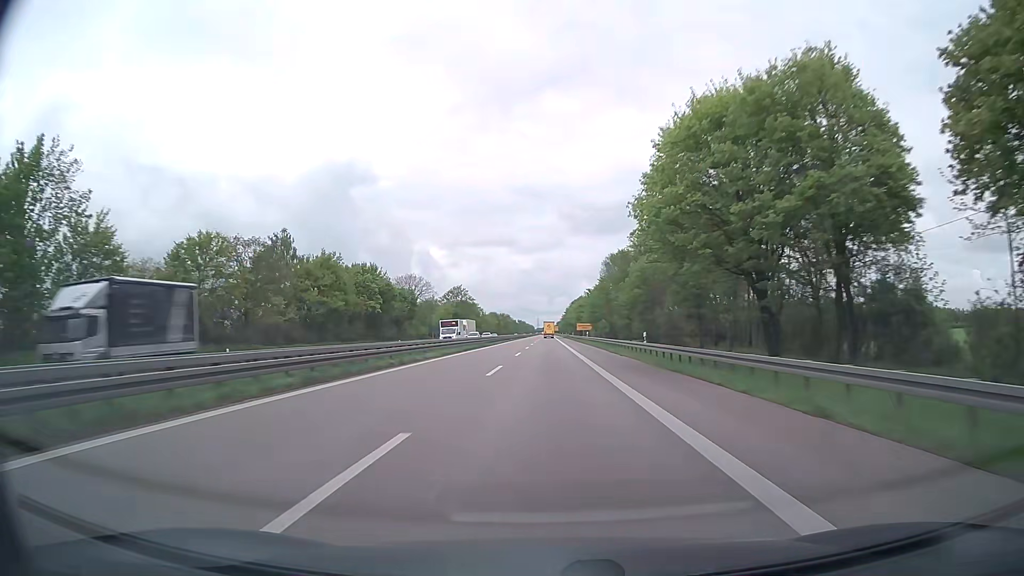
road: trunk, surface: asphalt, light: Day
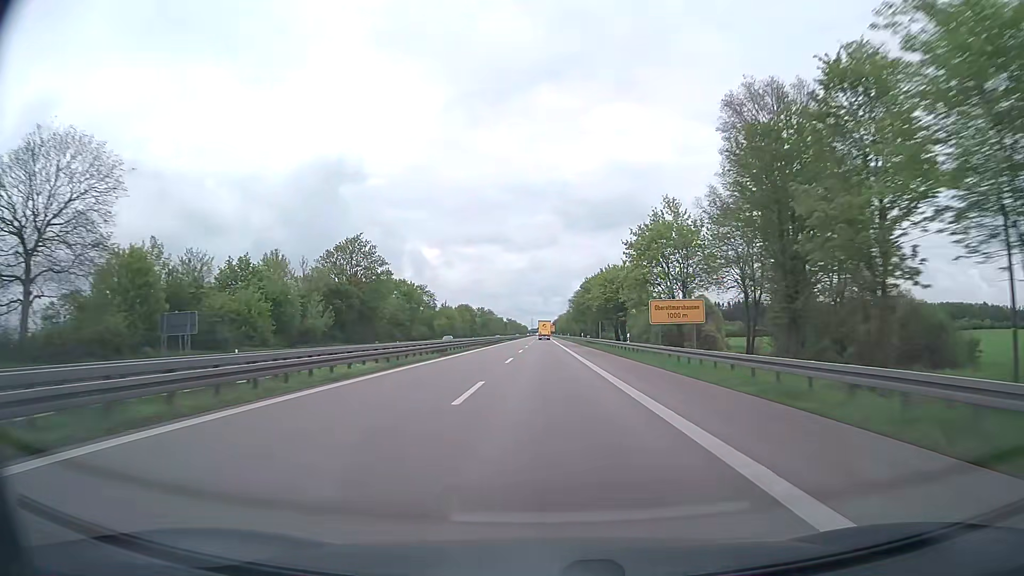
(+0.4, +98.2) m; 0°
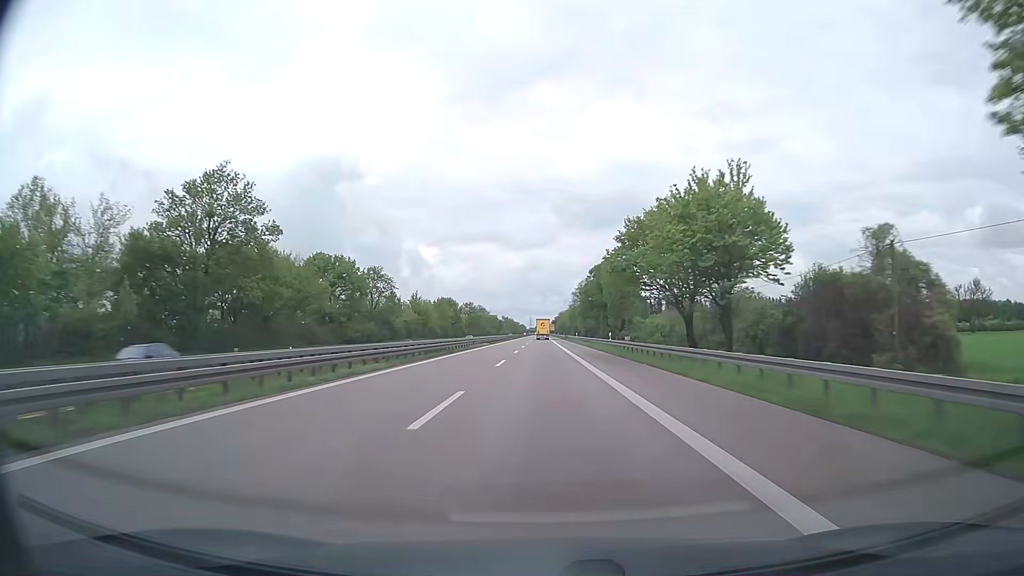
(+0.1, +39.3) m; 0°
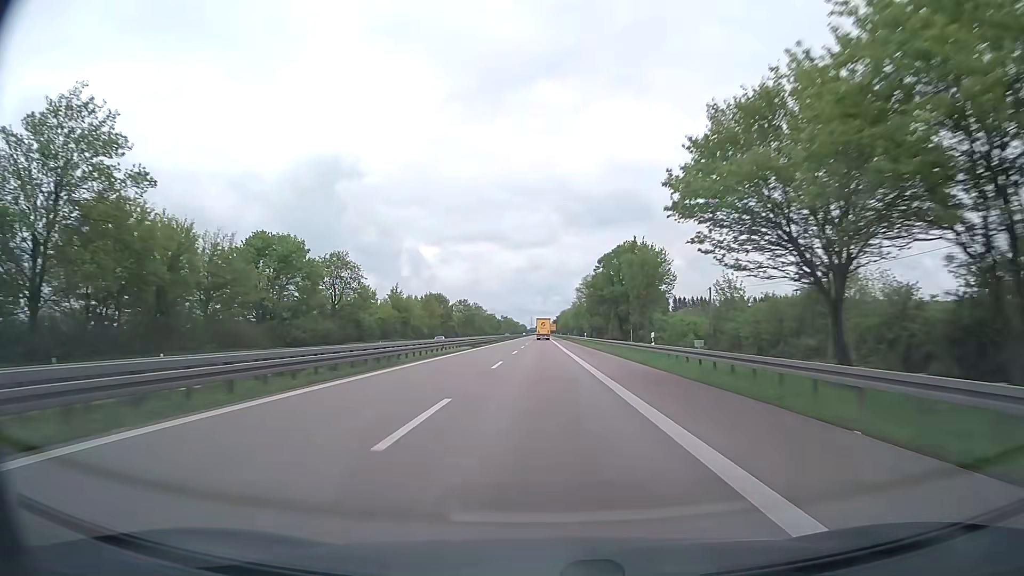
(0.0, +19.7) m; 0°
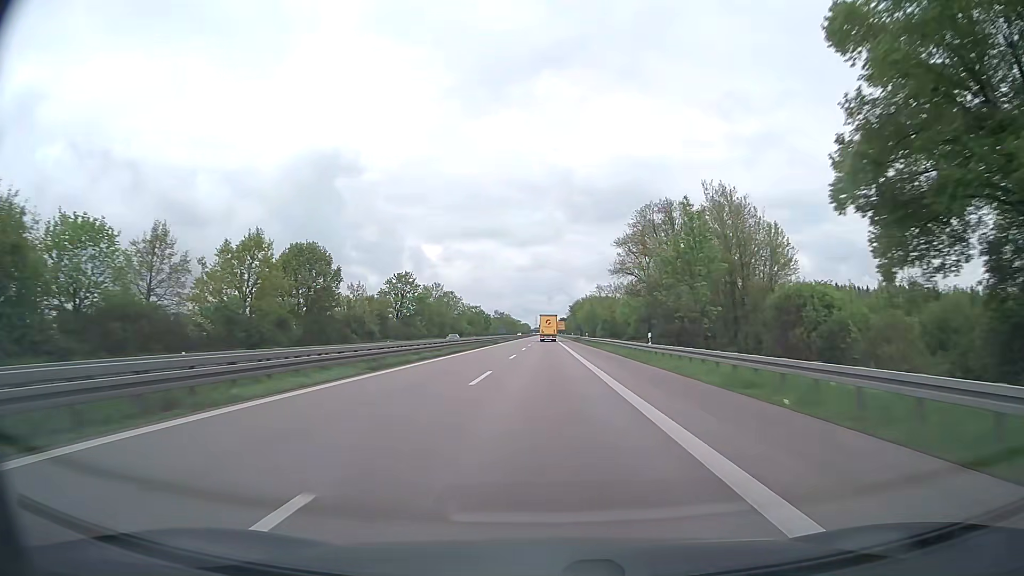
(-0.3, +98.1) m; 0°
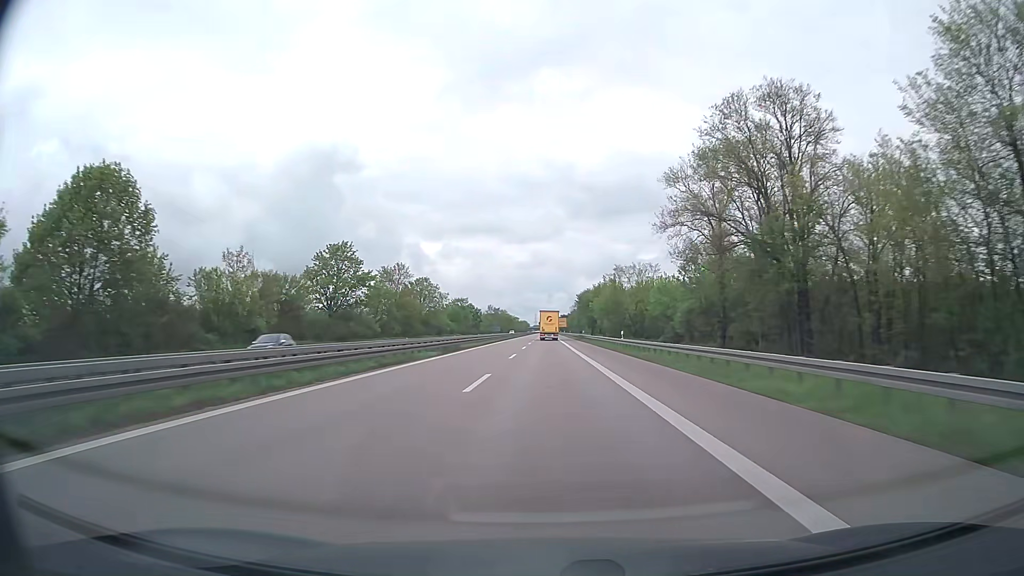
(0.0, +38.6) m; 0°
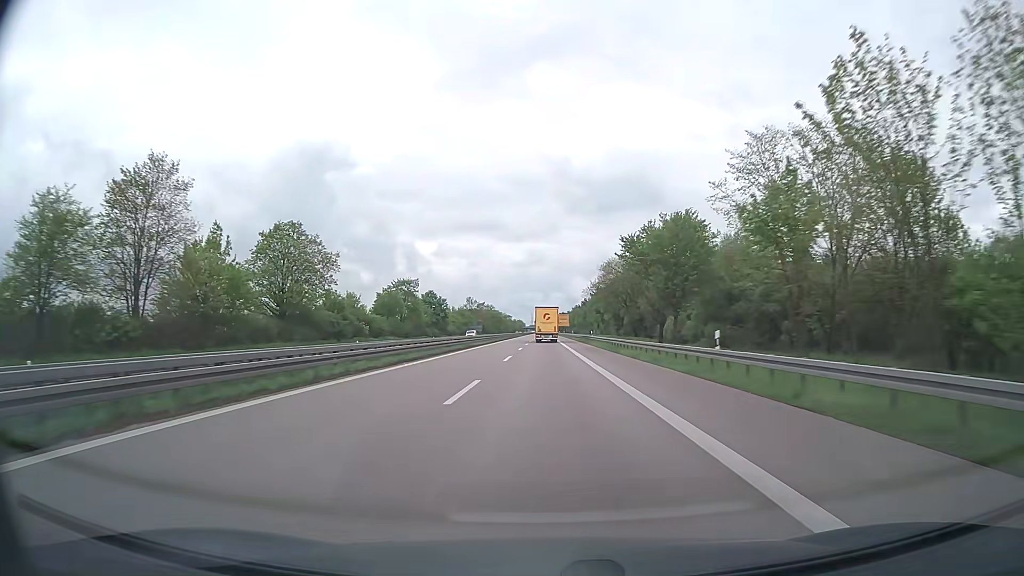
(+0.3, +74.1) m; 0°
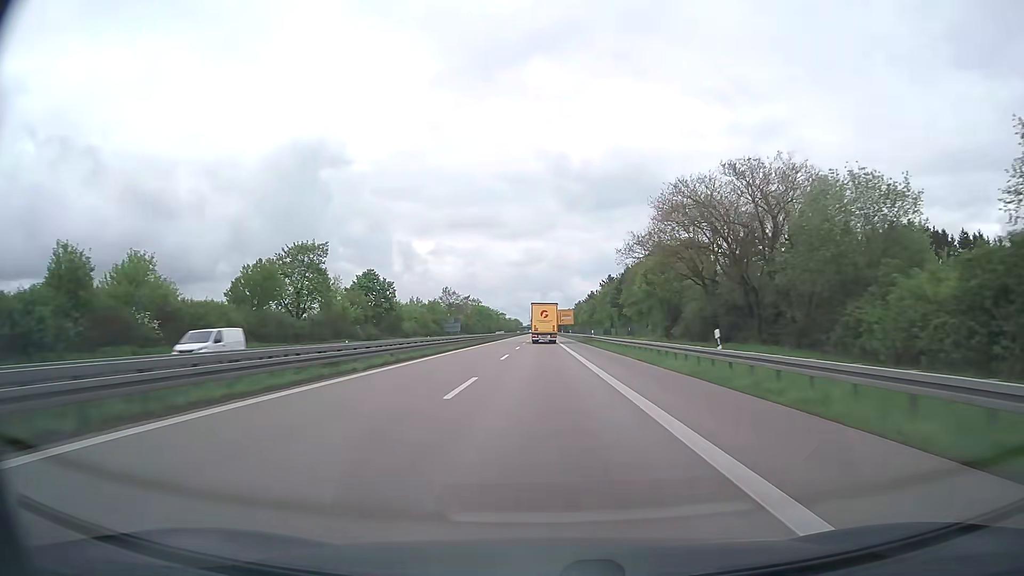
(+0.1, +52.8) m; 0°
(0, +10) (0, +20) (0, +30) (0, +40) (0, +50) (0, +60) (0, +70) (0, +80) (0, +90) (0, +100) m
